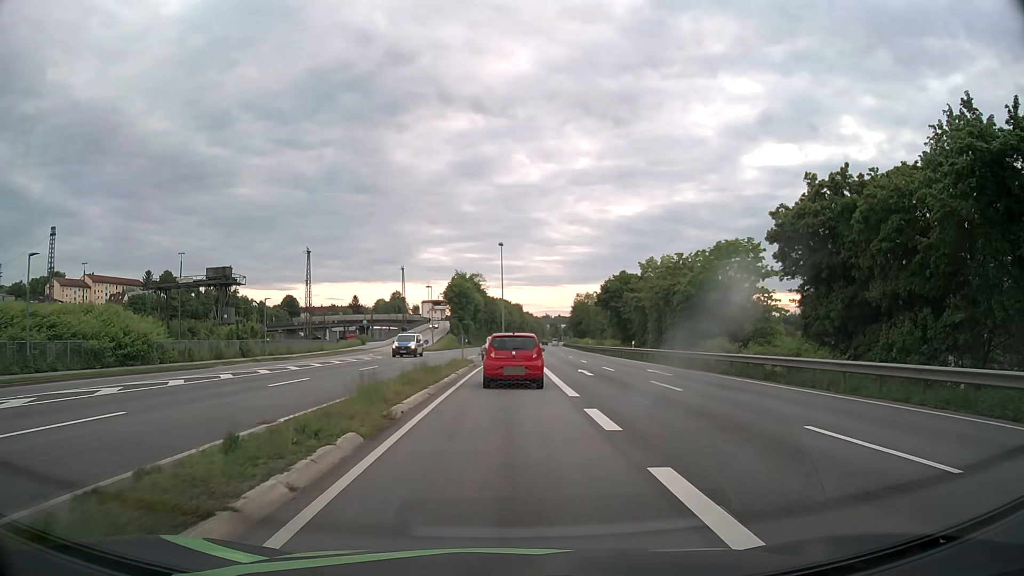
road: primary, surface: asphalt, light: Day
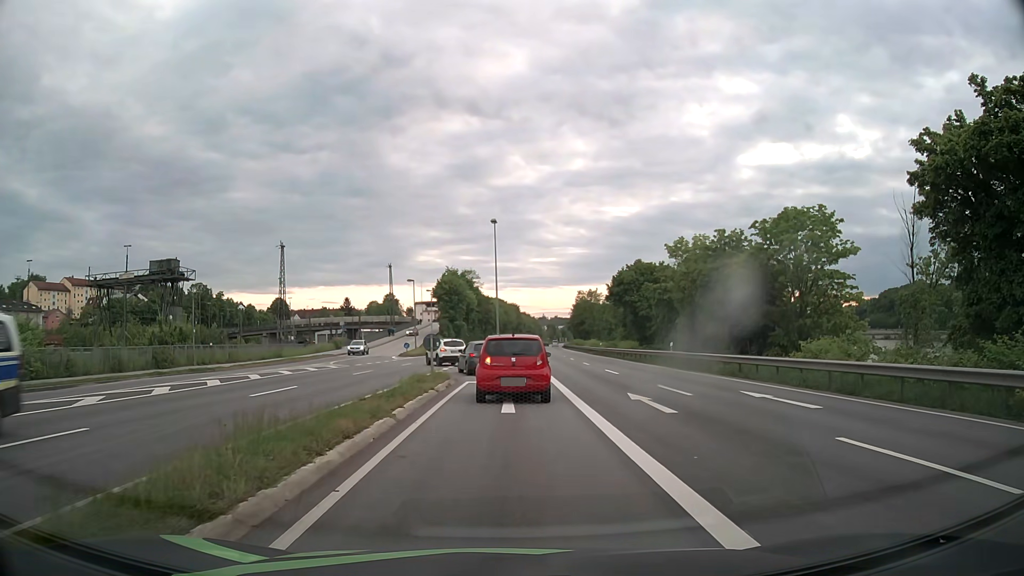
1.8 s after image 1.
(+0.1, +13.0) m; 0°
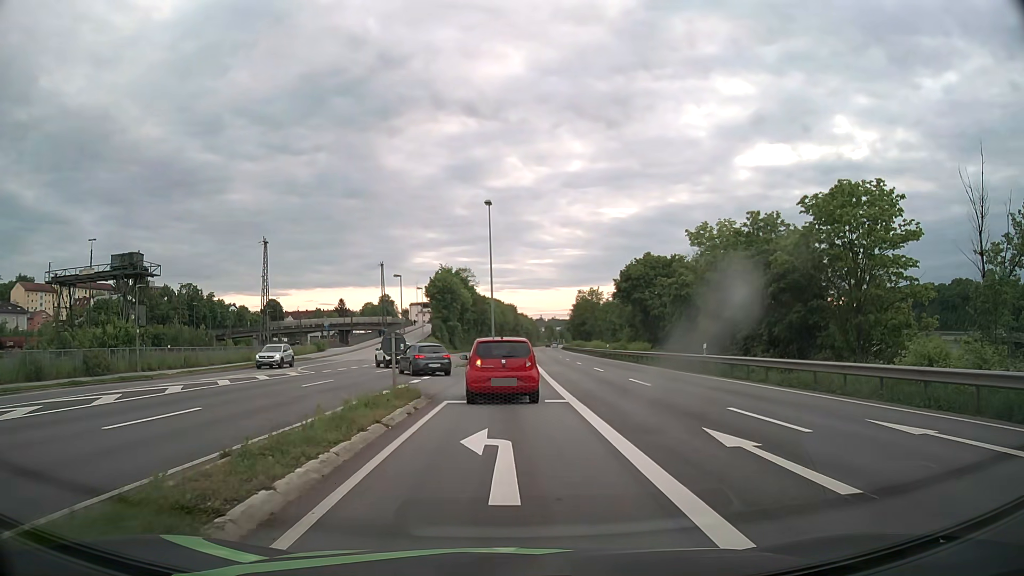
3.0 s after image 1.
(0.0, +7.1) m; +1°
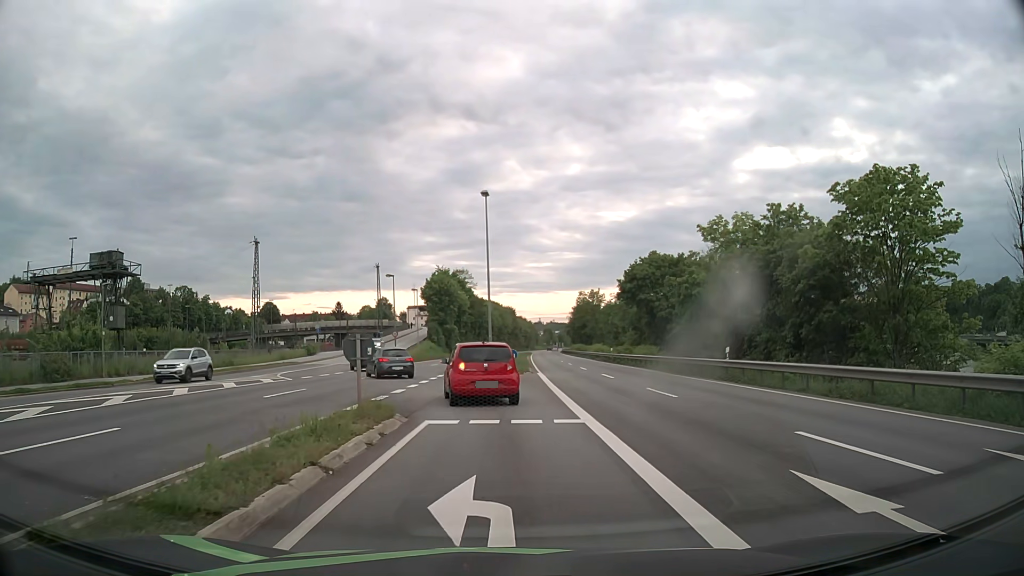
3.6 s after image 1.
(0.0, +3.6) m; 0°
